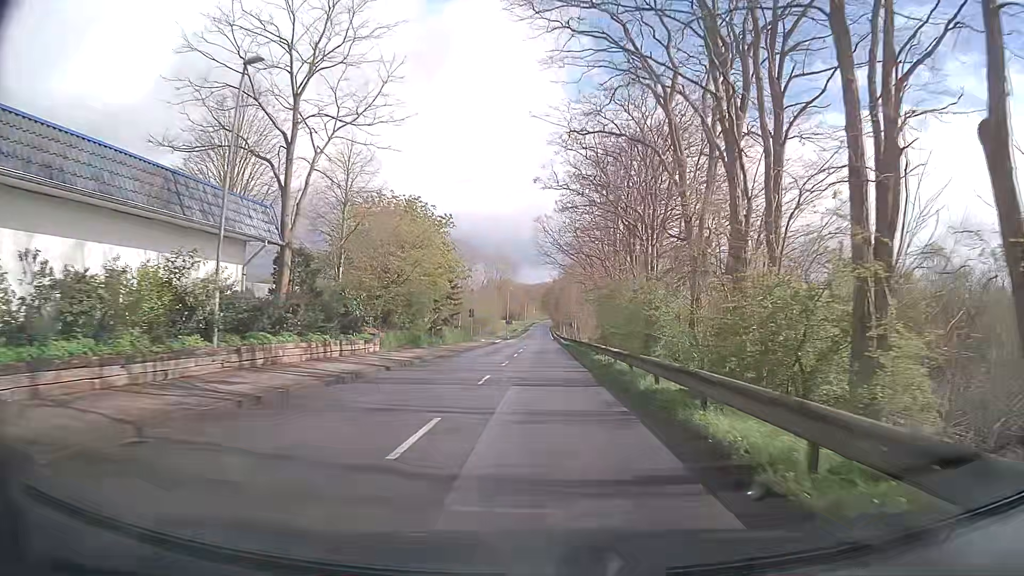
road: tertiary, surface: asphalt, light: Day
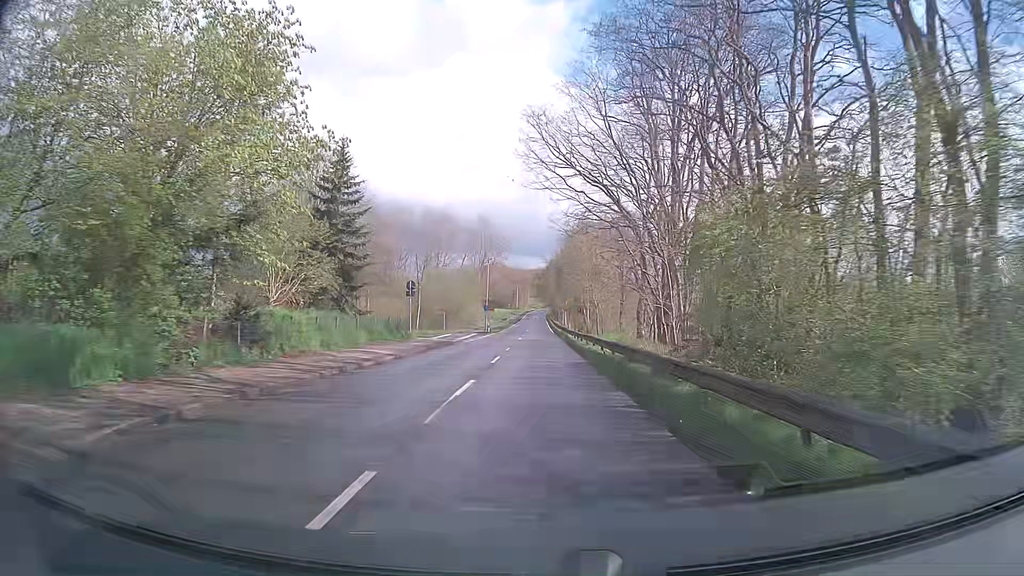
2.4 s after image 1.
(+0.1, +31.7) m; 0°
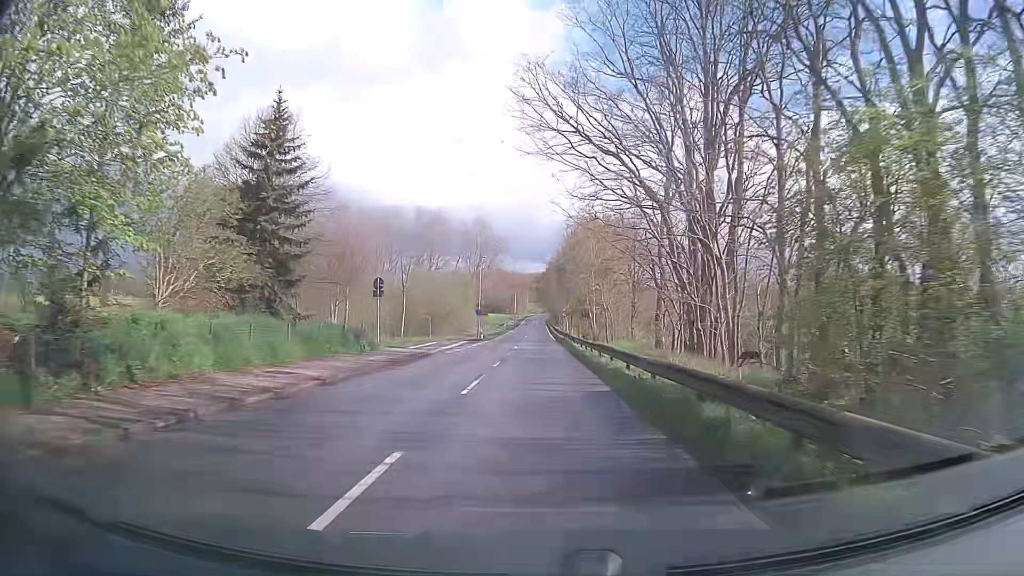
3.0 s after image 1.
(0.0, +7.9) m; 0°
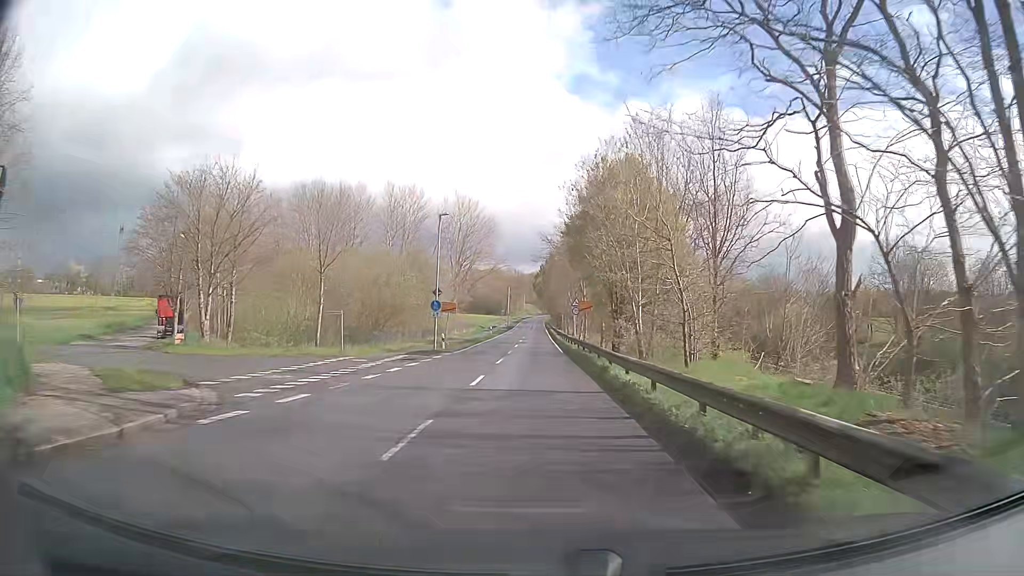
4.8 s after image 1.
(0.0, +25.1) m; 0°
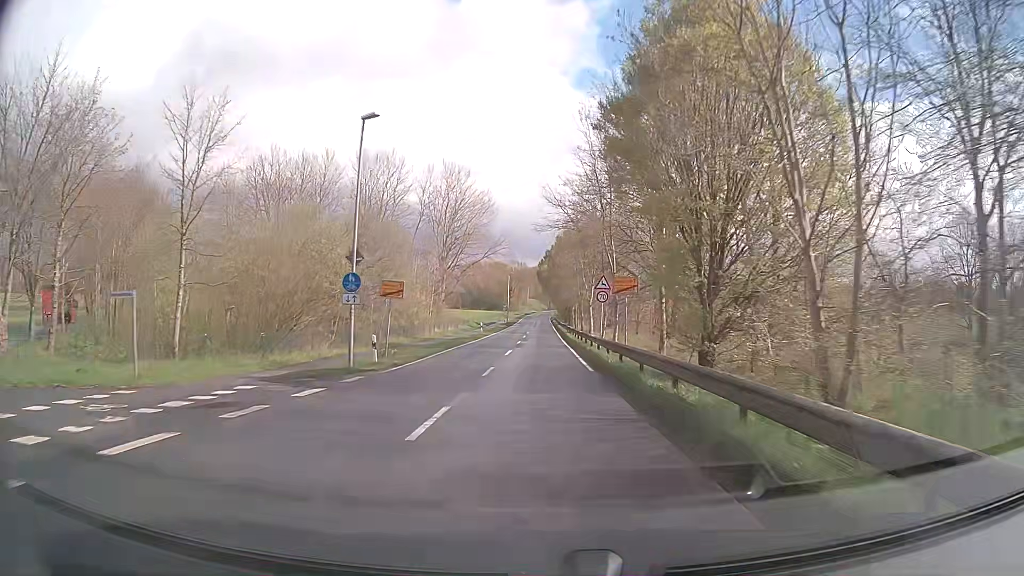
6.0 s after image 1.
(-0.2, +17.8) m; 0°
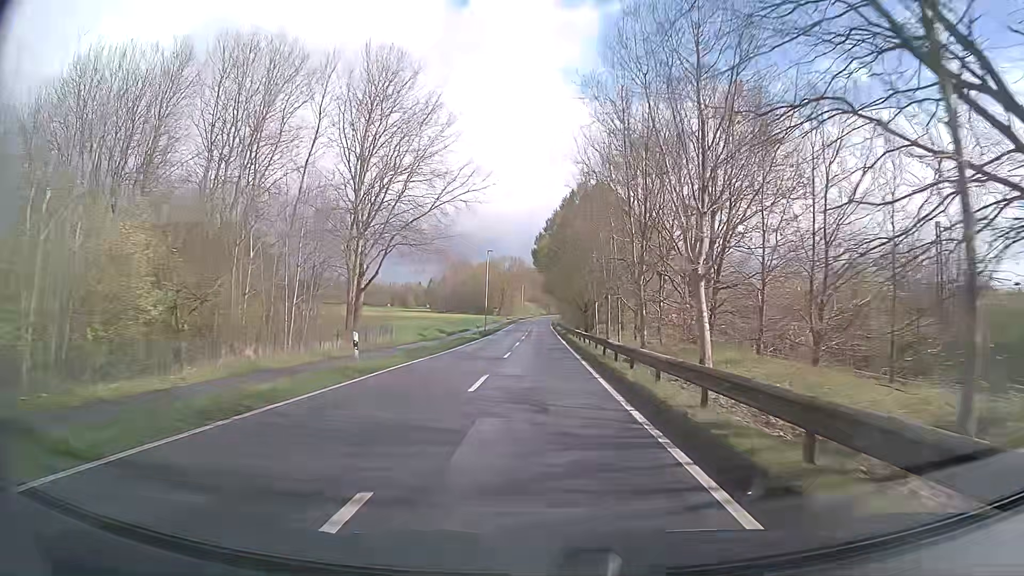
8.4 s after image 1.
(-0.3, +38.4) m; 0°
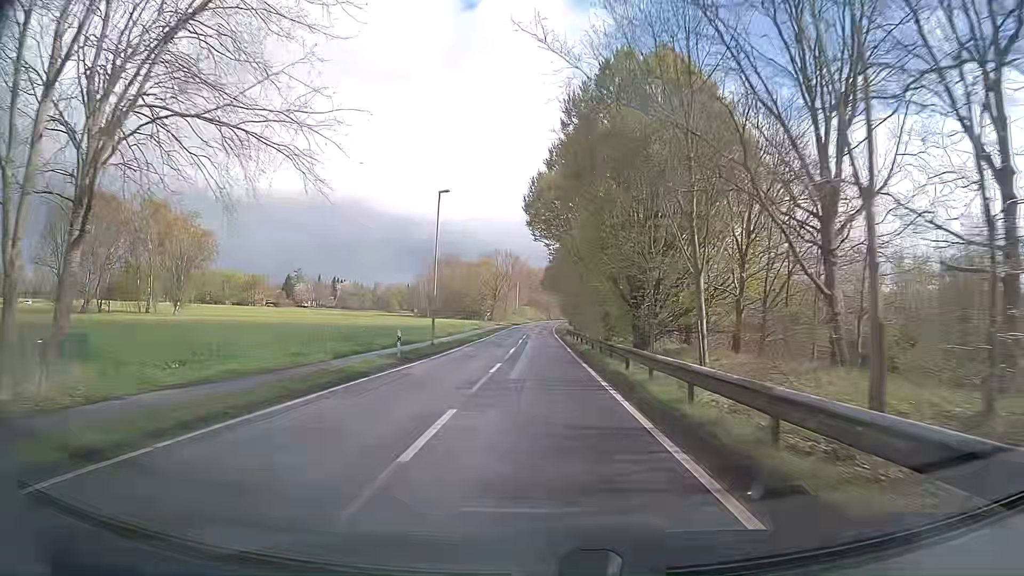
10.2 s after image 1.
(-0.2, +31.3) m; 0°
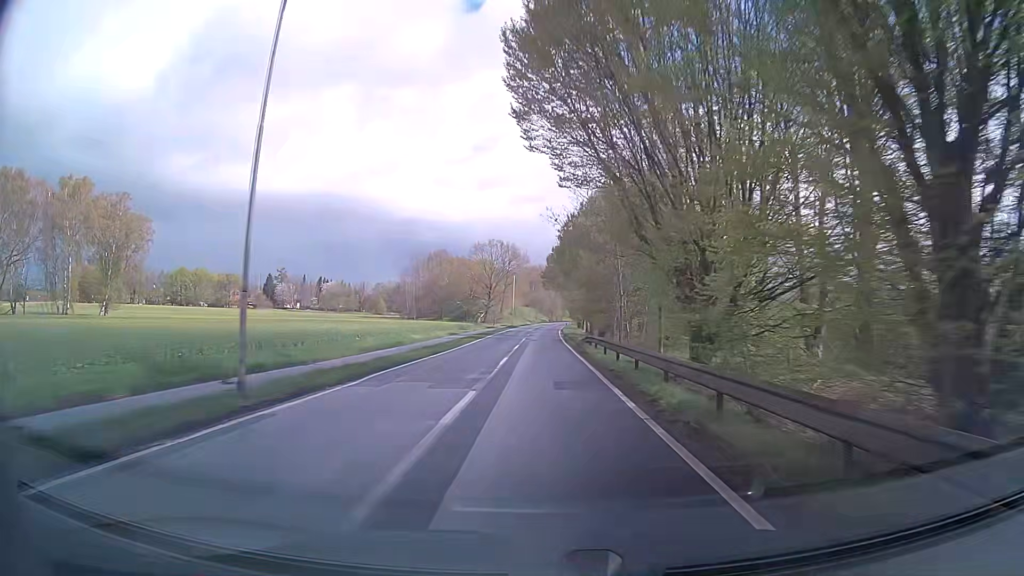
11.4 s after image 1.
(0.0, +21.9) m; 0°
